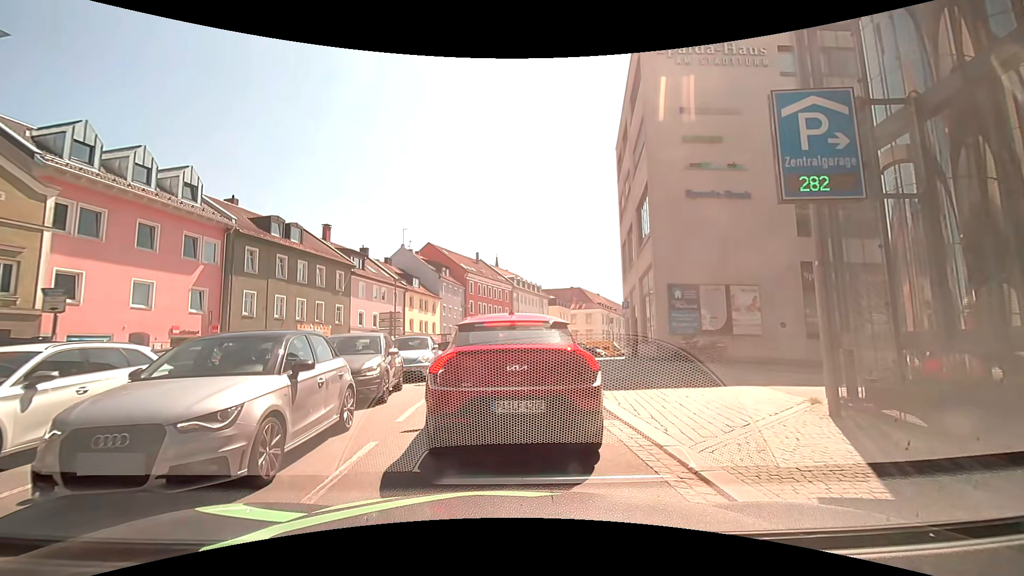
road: tertiary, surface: asphalt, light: Day
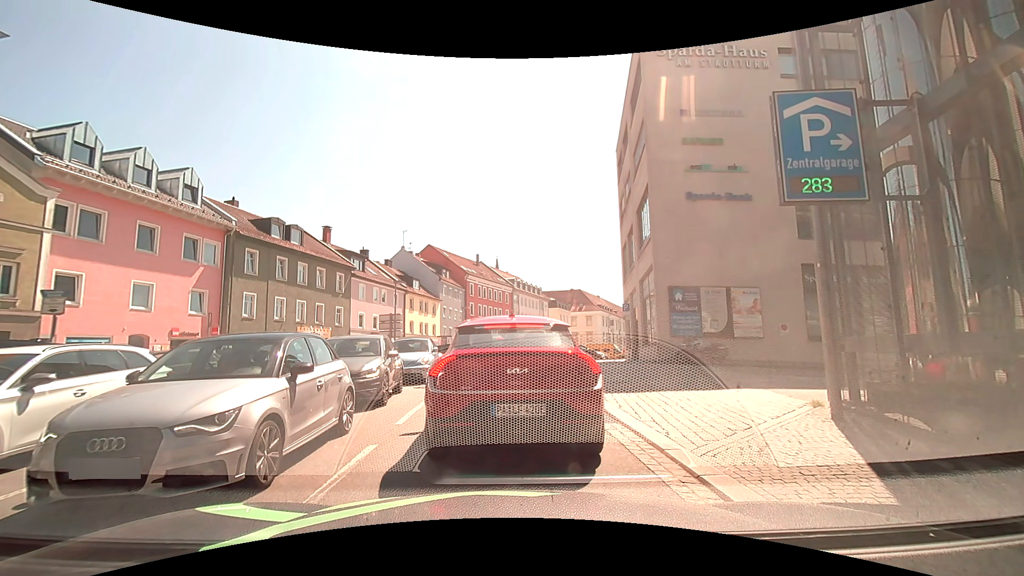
(0.0, +0.2) m; 0°
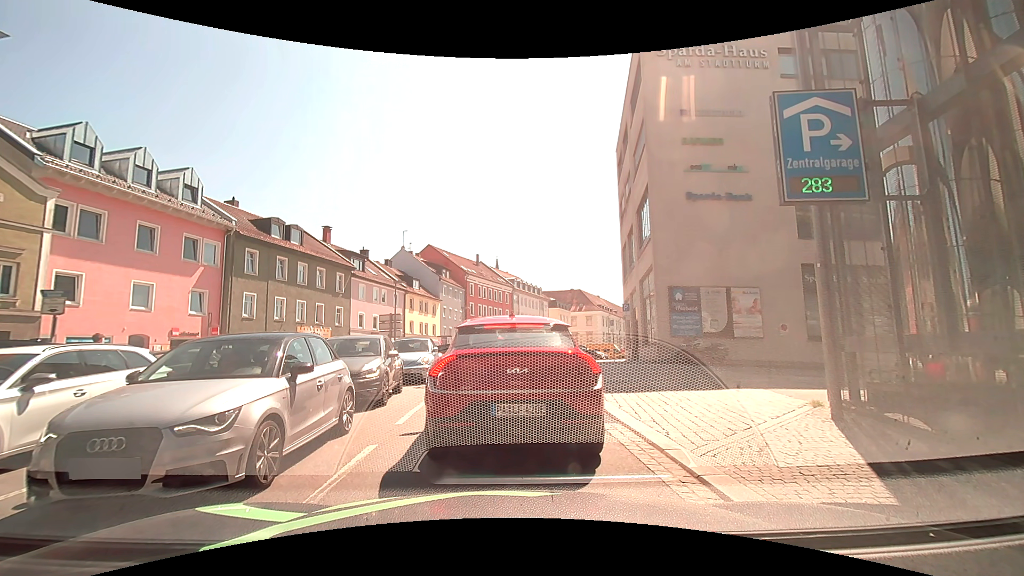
(0.0, 0.0) m; 0°
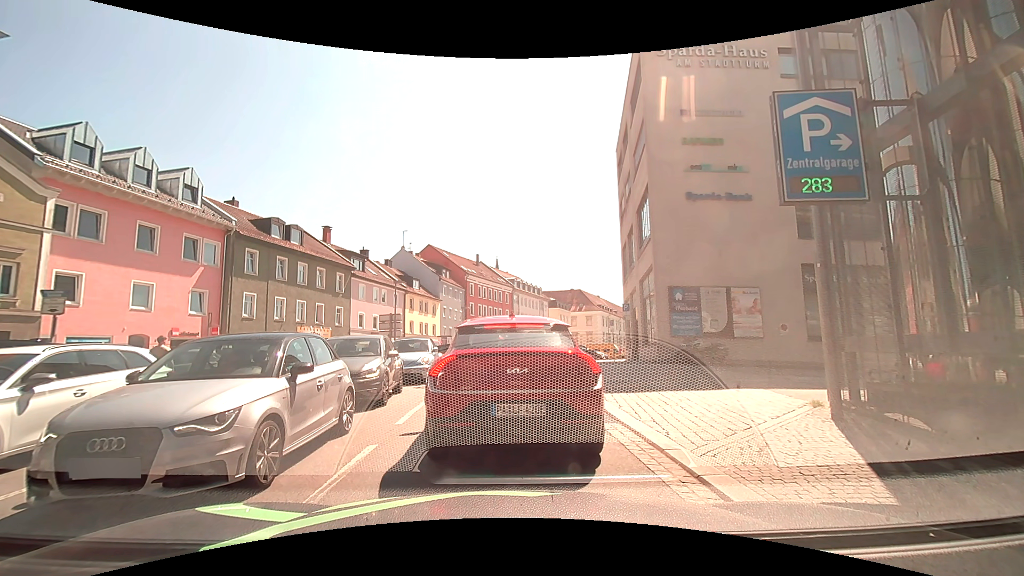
(0.0, 0.0) m; 0°
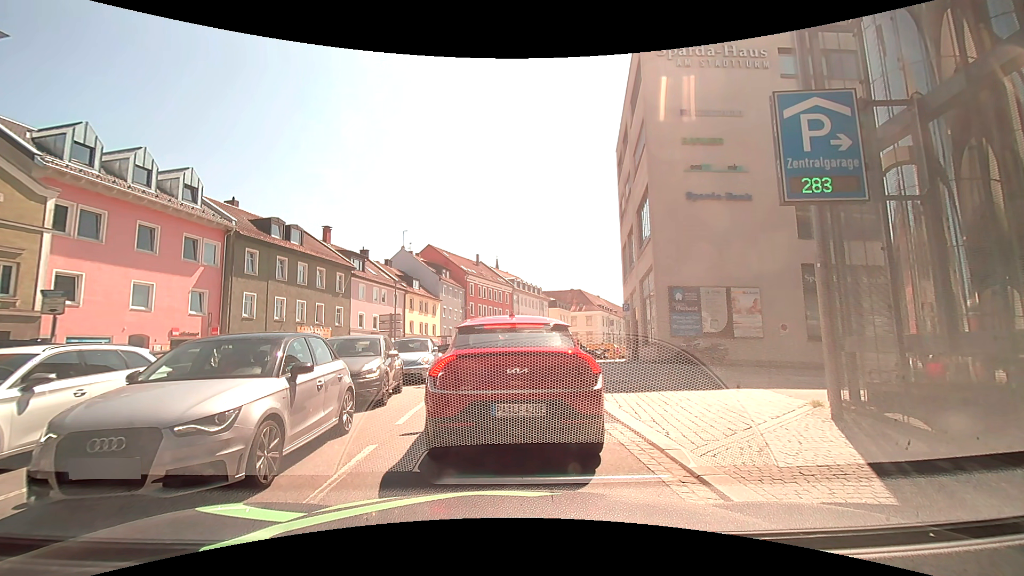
(0.0, 0.0) m; 0°
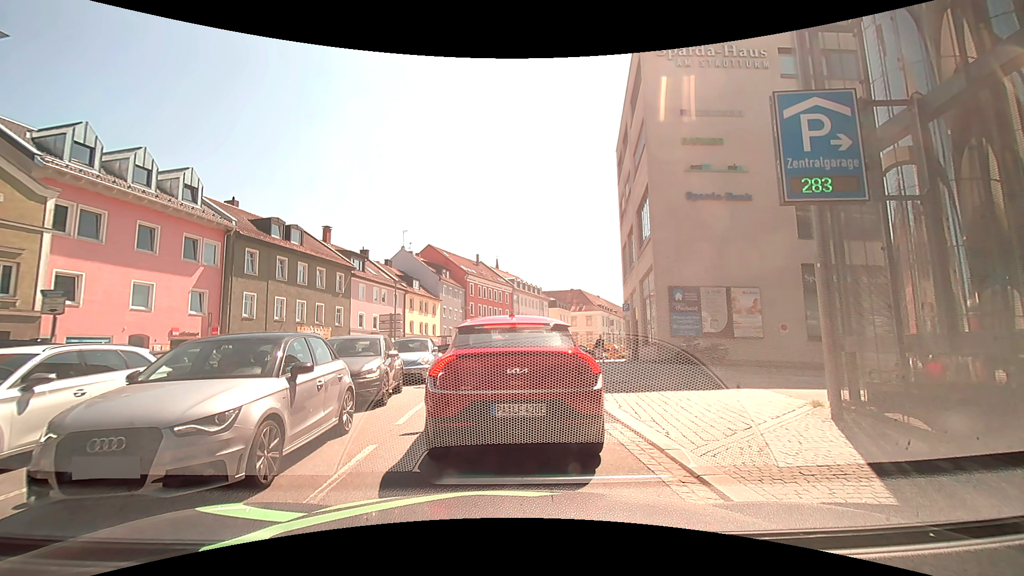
(0.0, 0.0) m; 0°
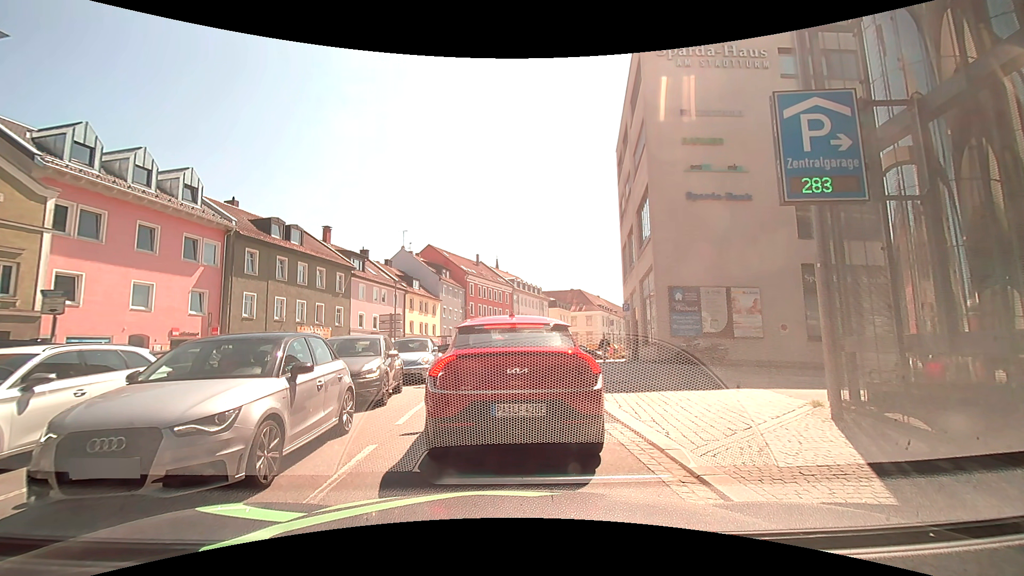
(0.0, 0.0) m; 0°
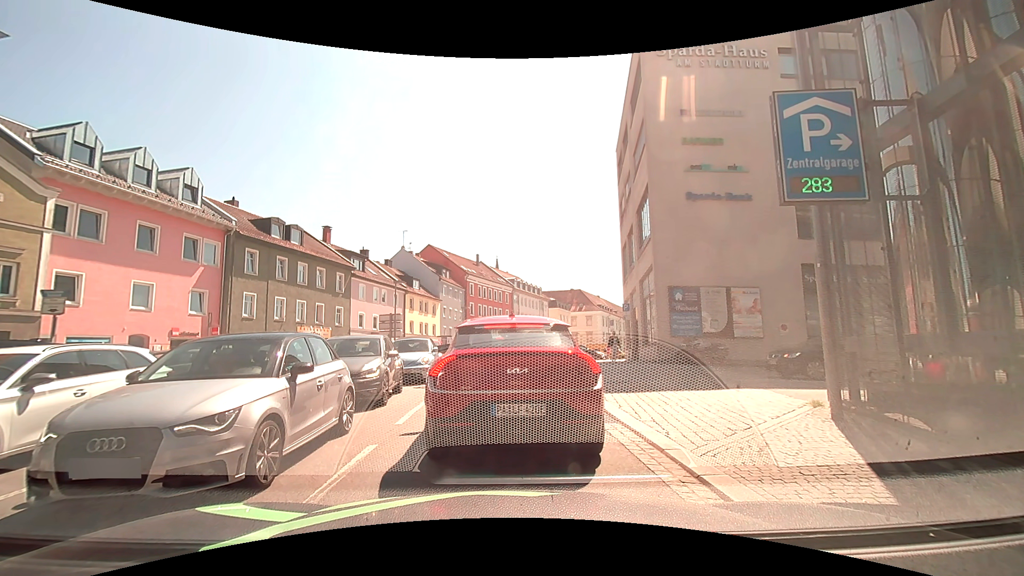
(0.0, 0.0) m; 0°
